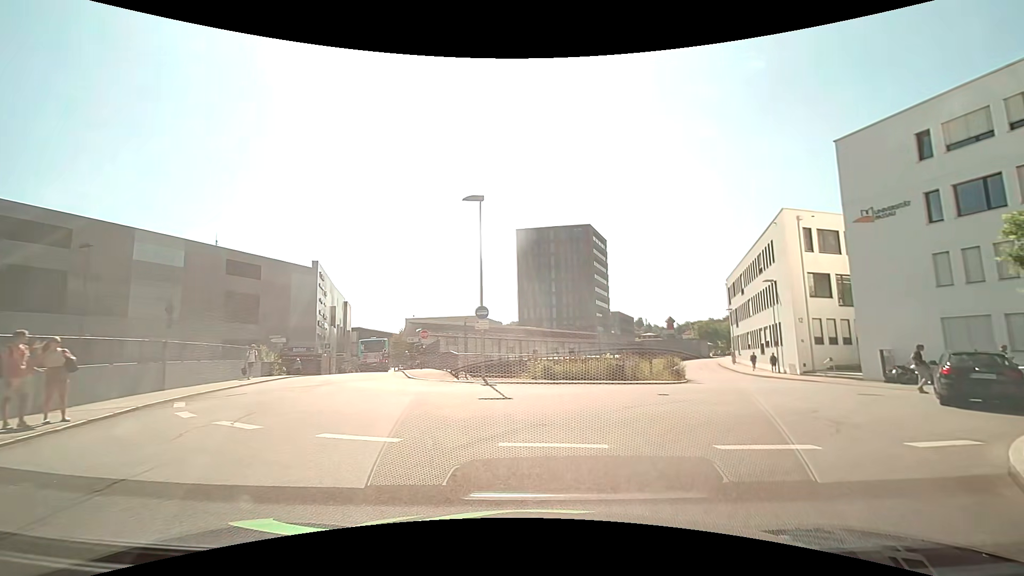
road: residential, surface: asphalt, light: Day
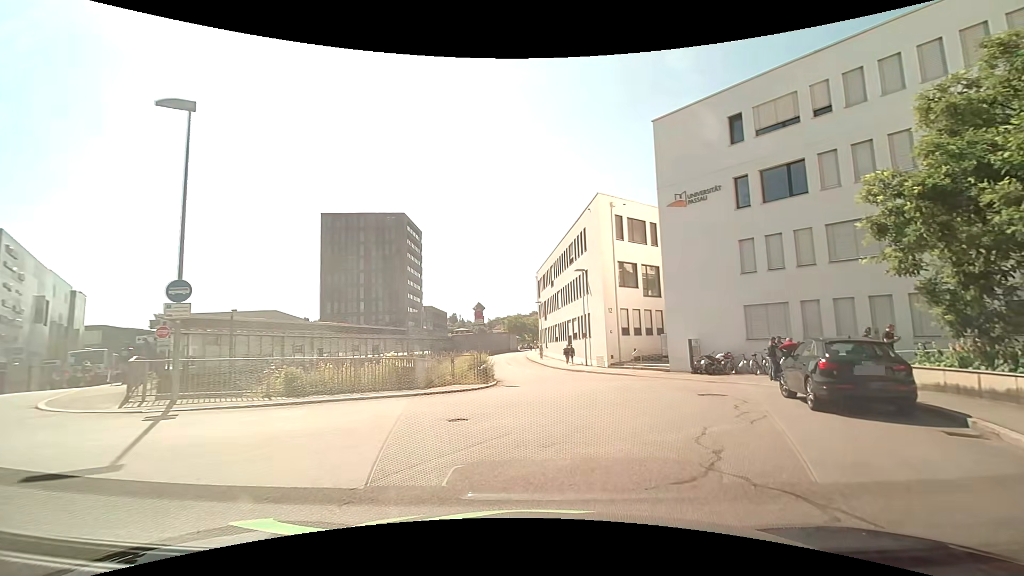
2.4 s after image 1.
(+1.0, +6.8) m; +20°
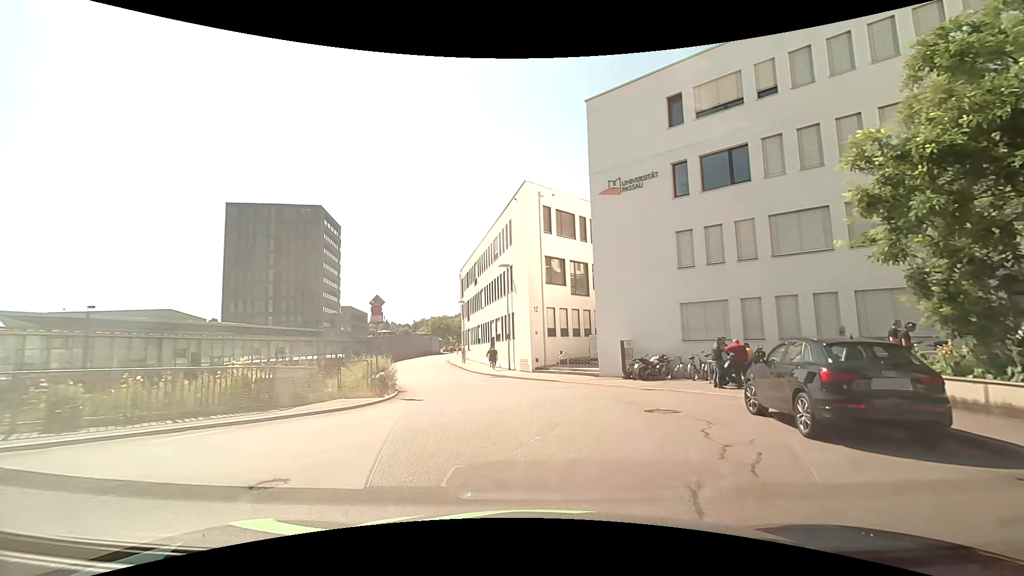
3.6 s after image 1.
(+0.2, +3.7) m; +7°
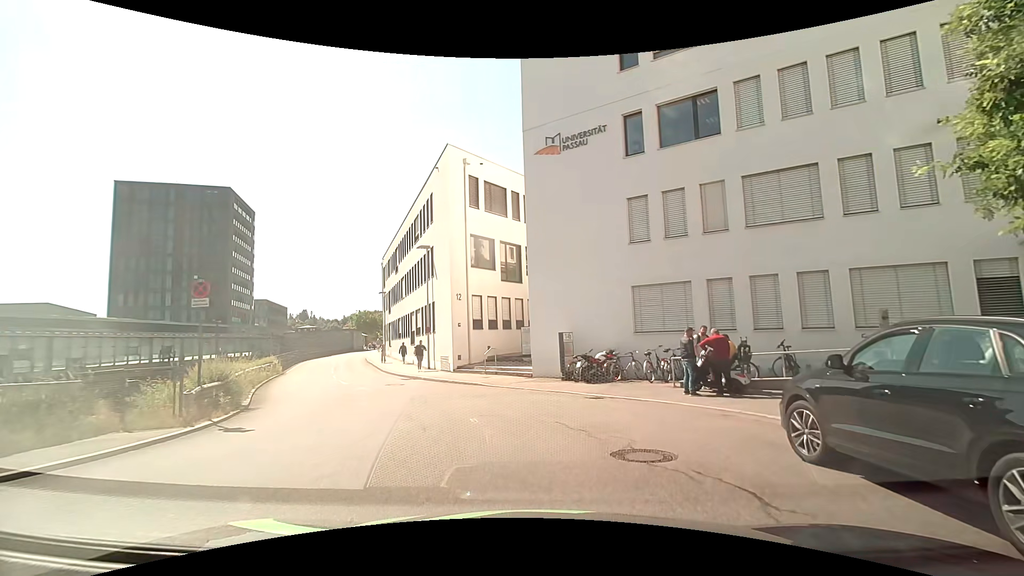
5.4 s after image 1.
(+0.5, +5.2) m; +8°
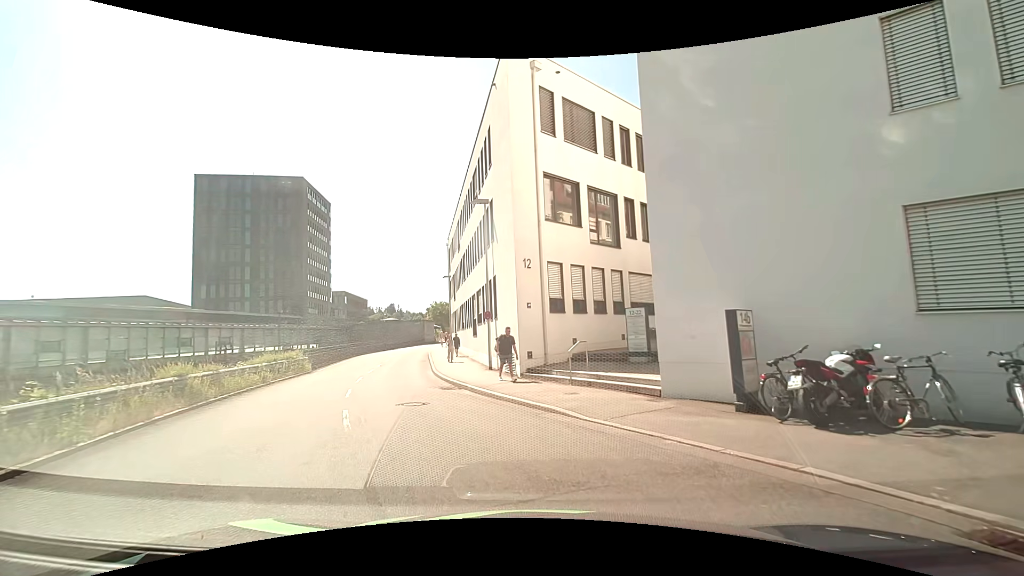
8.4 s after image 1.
(-0.6, +9.7) m; -10°
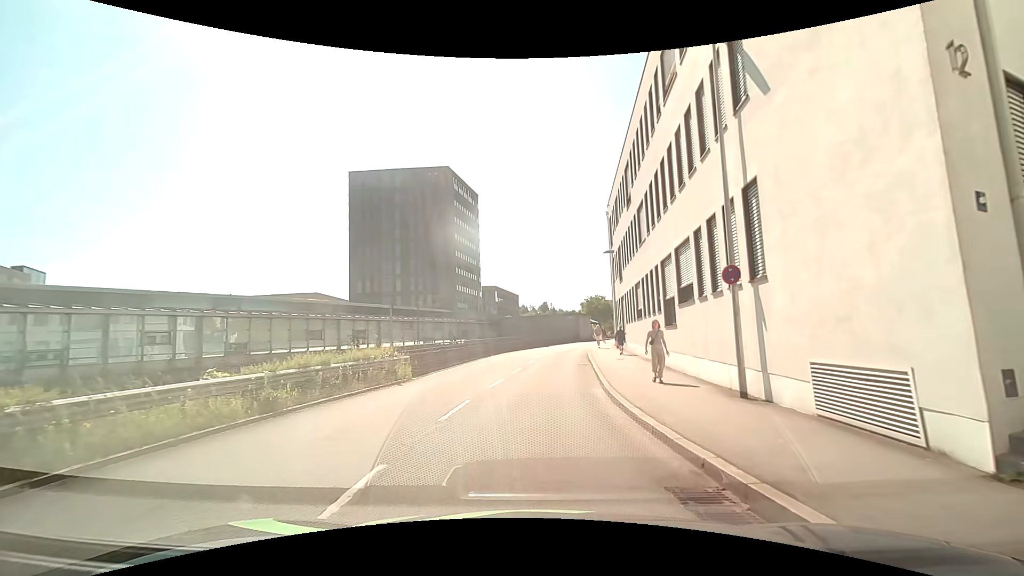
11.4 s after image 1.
(-2.2, +12.2) m; -17°
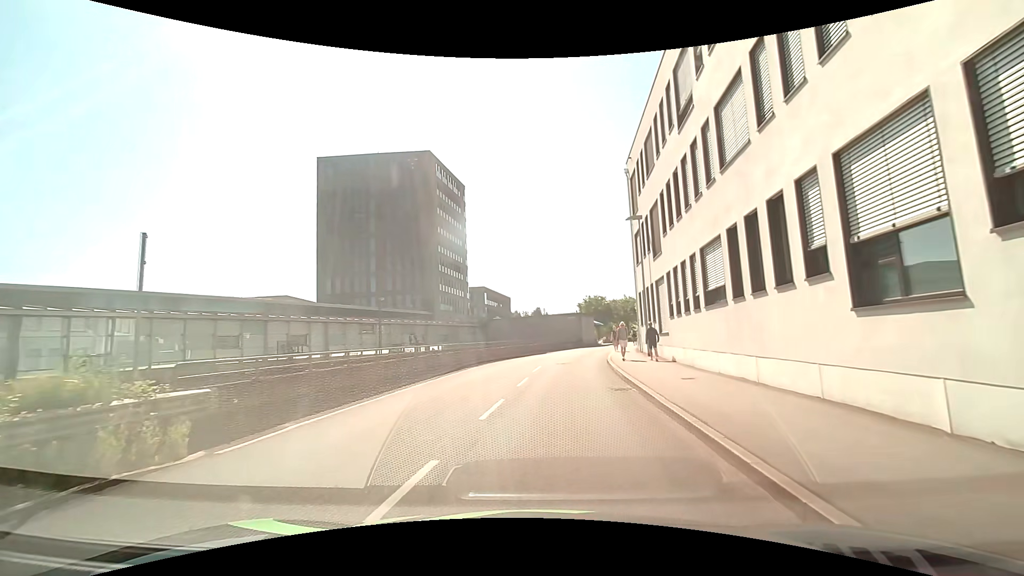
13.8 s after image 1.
(+0.1, +11.9) m; +3°
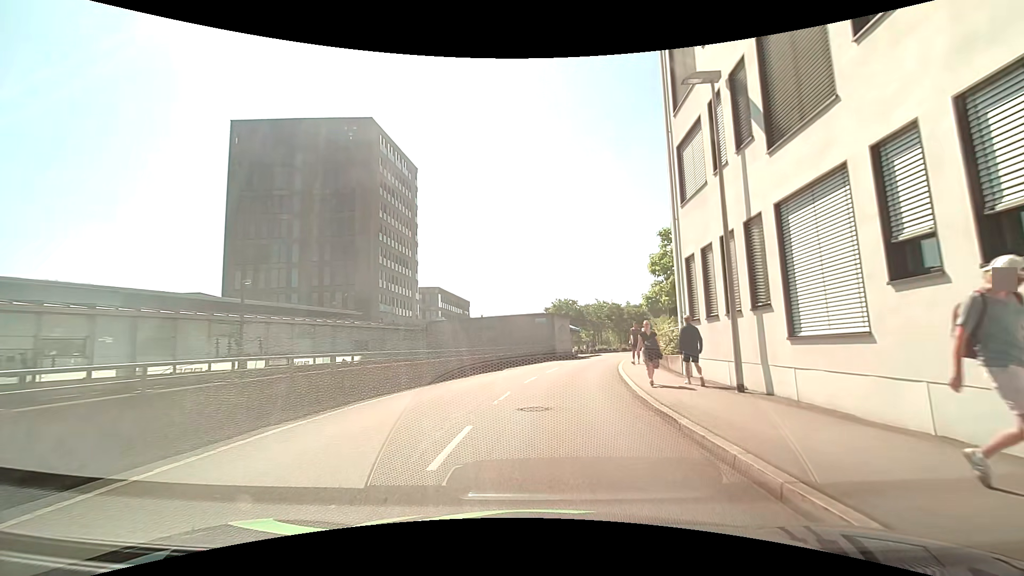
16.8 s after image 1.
(+0.1, +15.5) m; +2°
(0, +10) (+1, +20) (+3, +30) (+6, +39) (+10, +49) (+13, +58) (+18, +67) (+27, +70) (+37, +71) (+47, +71) m
